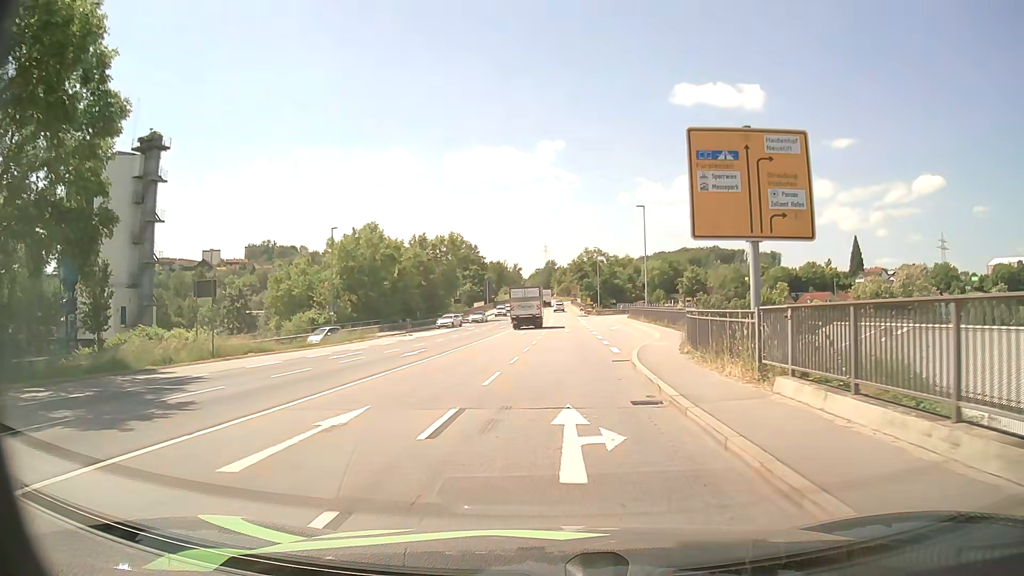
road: primary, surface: asphalt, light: Day
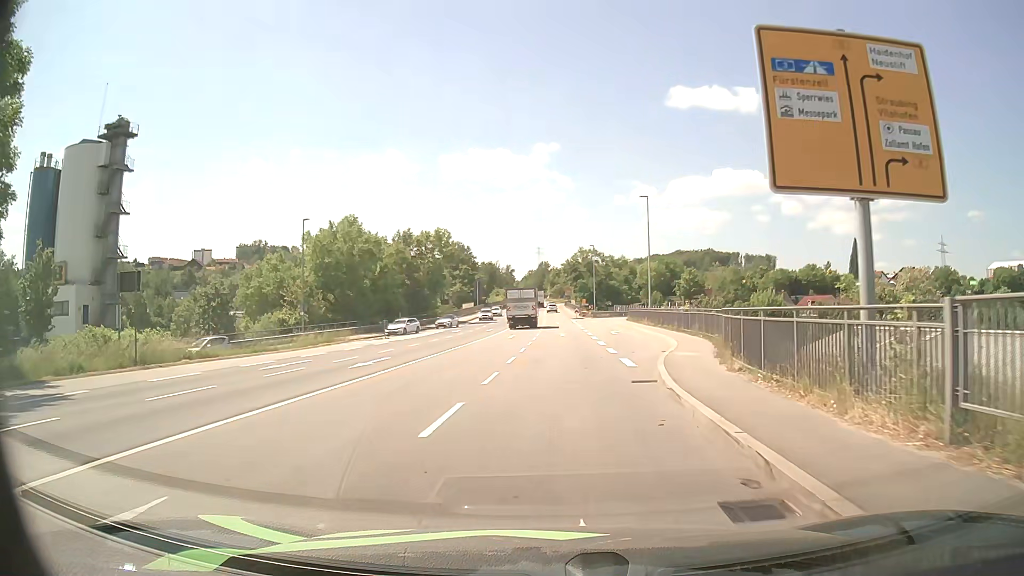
(0.0, +6.1) m; 0°
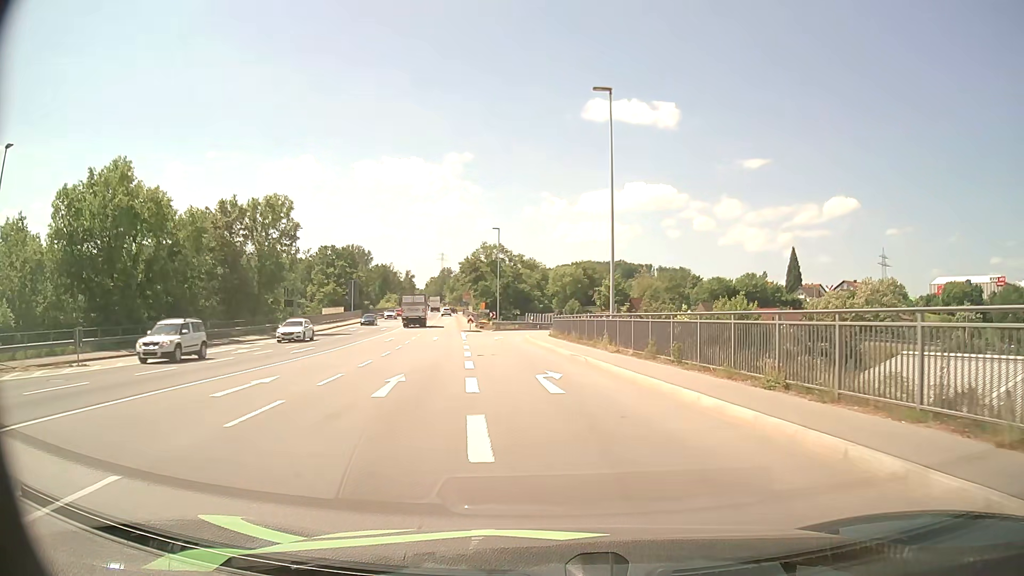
(+2.3, +29.0) m; +9°
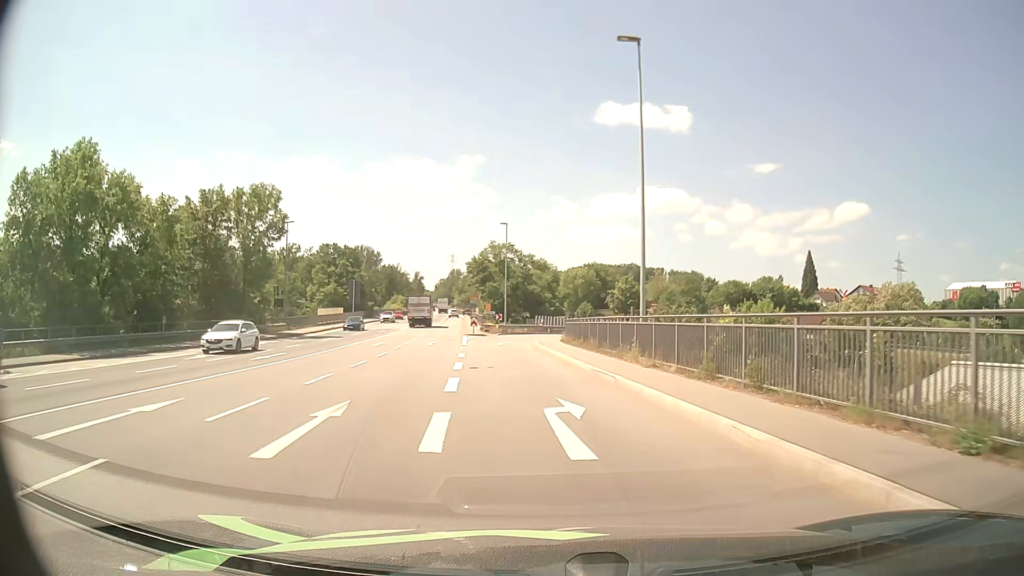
(0.0, +5.6) m; -1°
